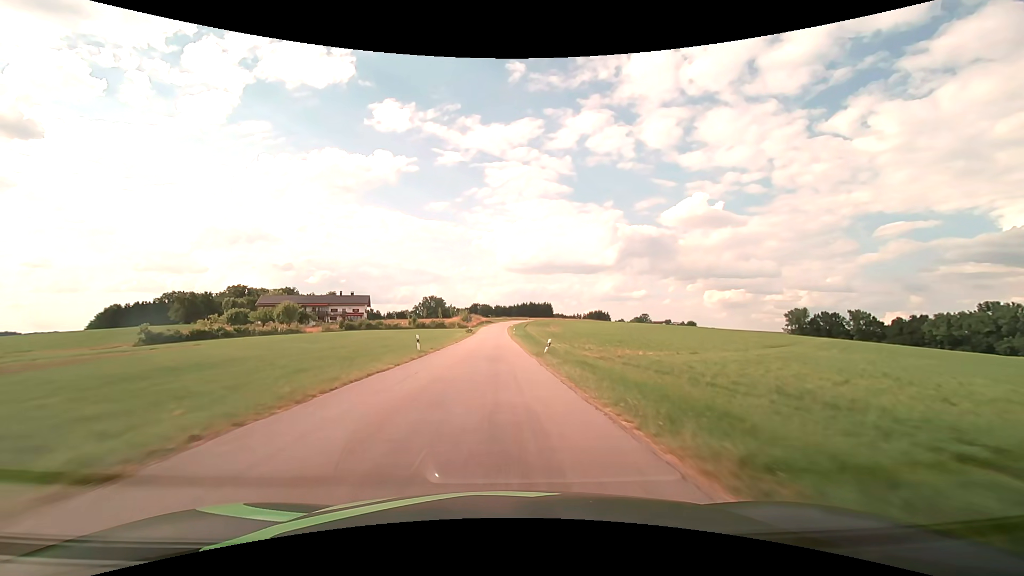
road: tertiary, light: Day
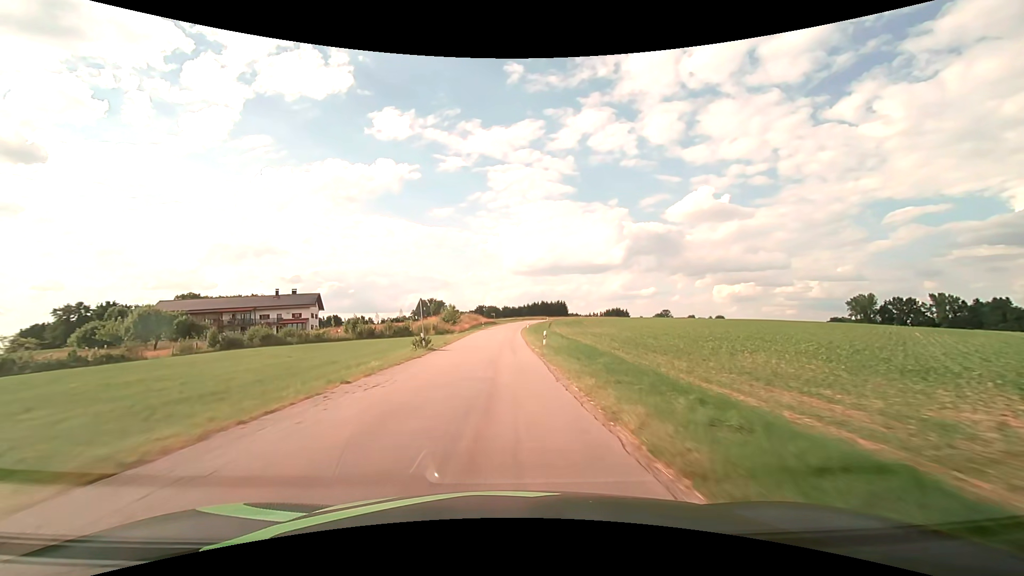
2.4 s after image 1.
(-0.5, +49.7) m; -1°
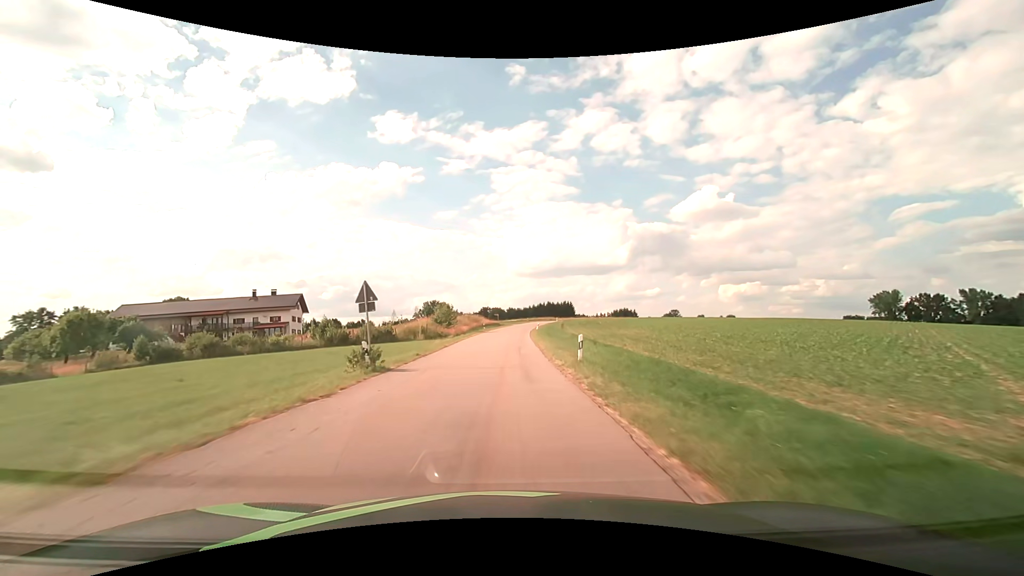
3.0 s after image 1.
(-0.1, +12.4) m; -1°
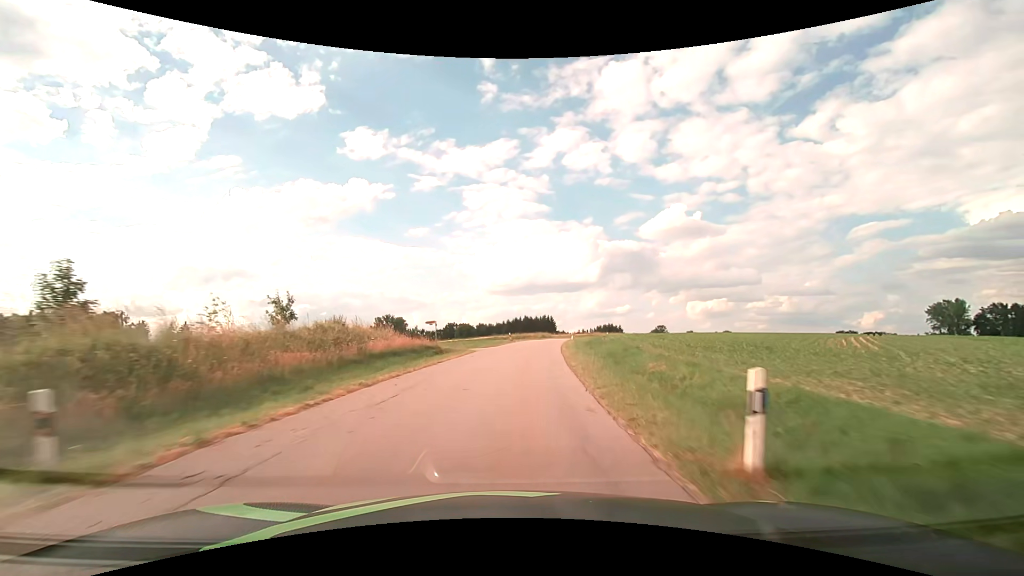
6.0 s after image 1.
(+1.1, +61.1) m; +3°
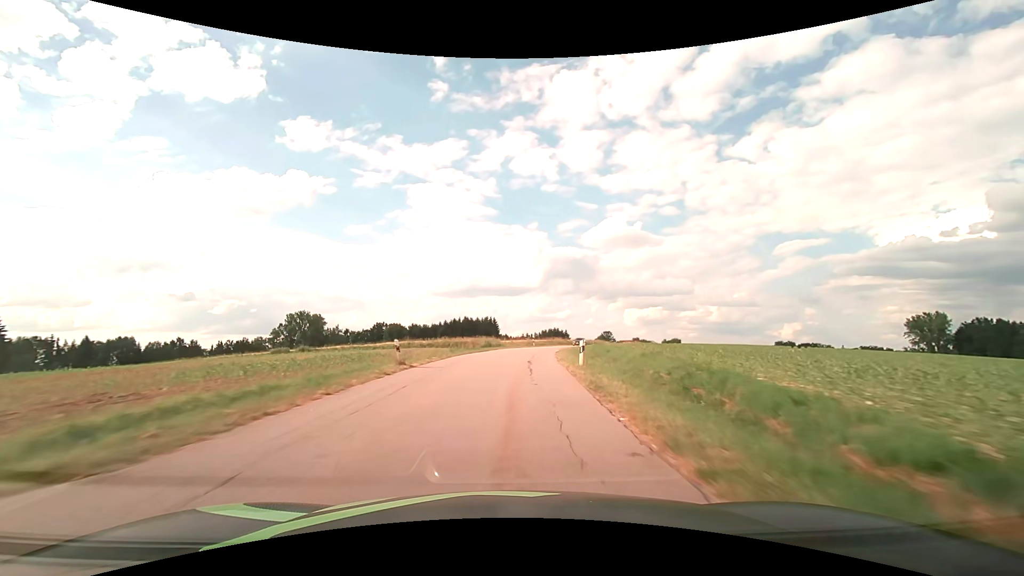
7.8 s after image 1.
(+2.3, +36.3) m; +7°
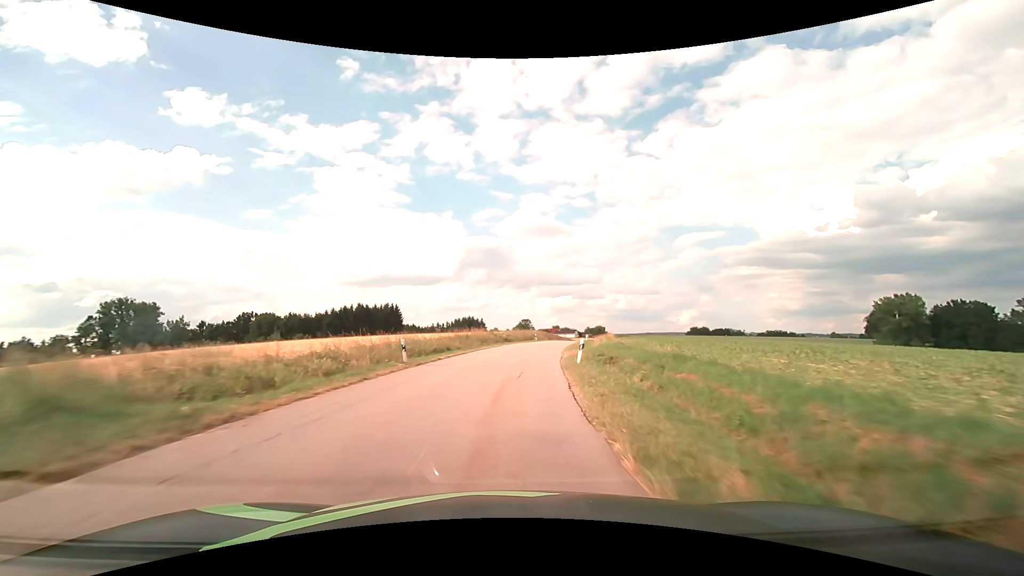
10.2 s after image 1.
(+4.3, +48.5) m; +10°
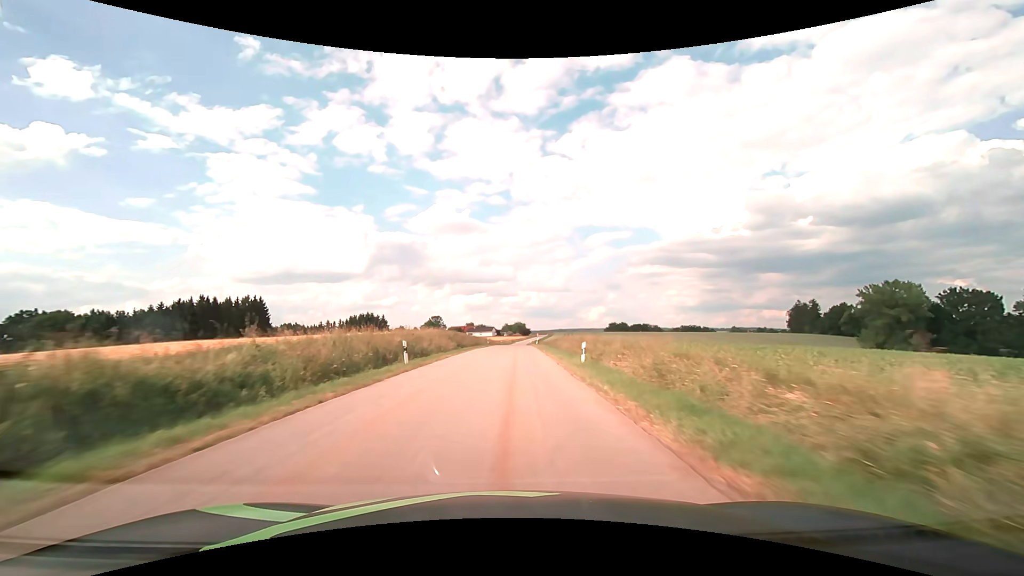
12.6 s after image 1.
(+4.3, +49.1) m; +10°
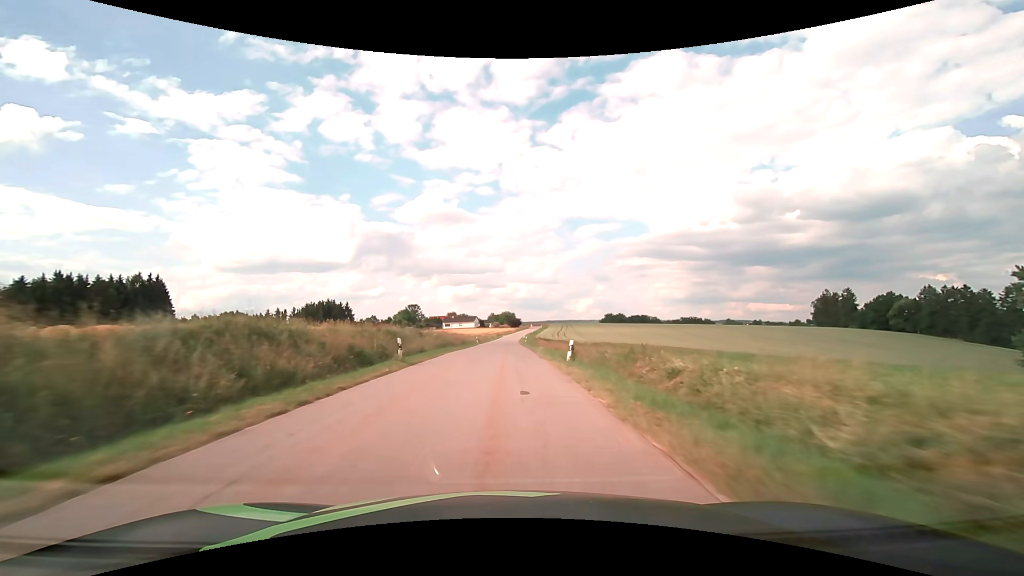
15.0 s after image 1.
(+1.2, +49.8) m; +1°
(0, +10) (0, +20) (0, +30) (0, +40) (0, +50) (0, +60) (0, +70) (0, +80) (0, +90) (+1, +100) m
